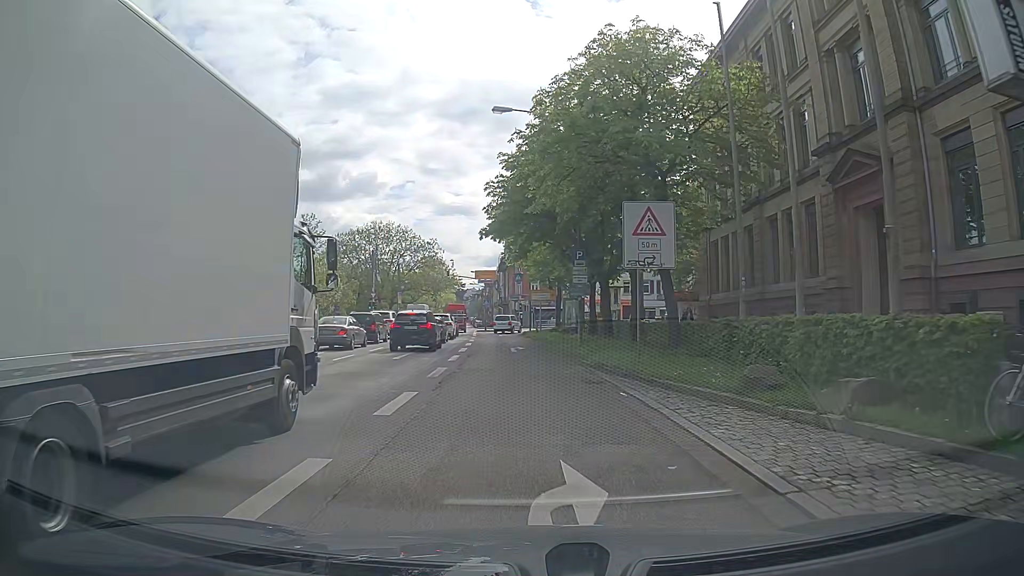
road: primary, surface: asphalt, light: Day
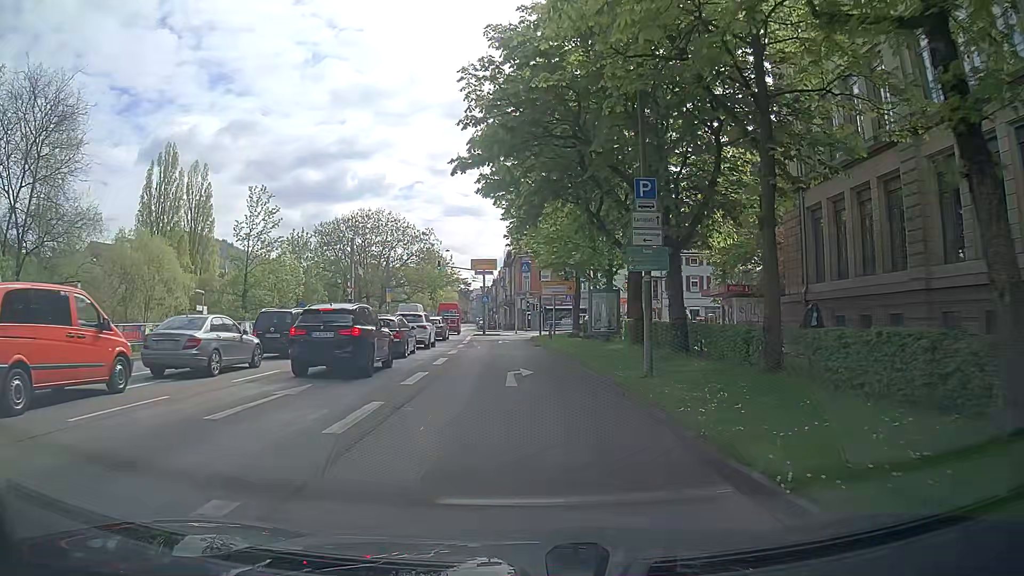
(-0.2, +13.8) m; -1°
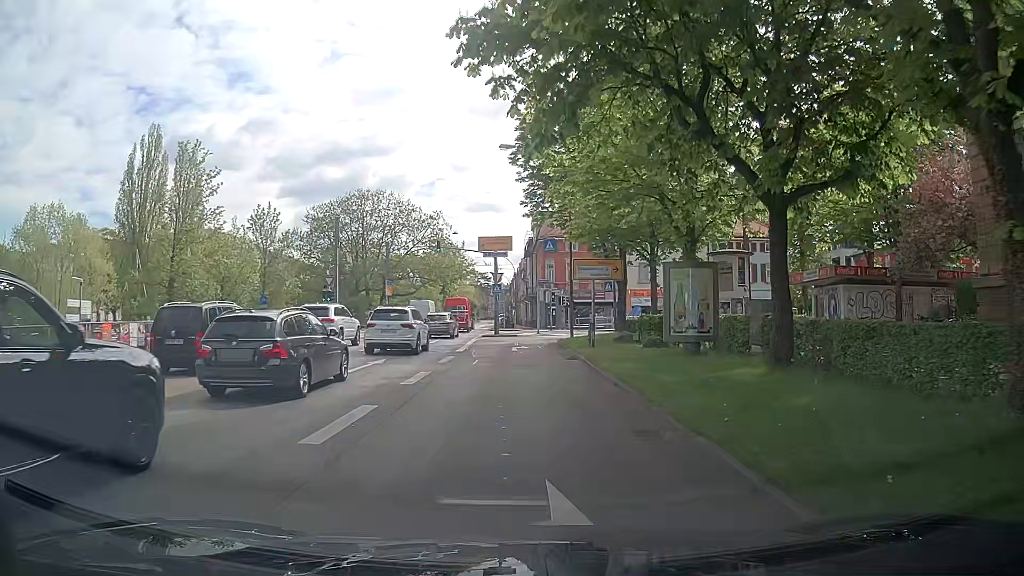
(-0.2, +13.1) m; -2°
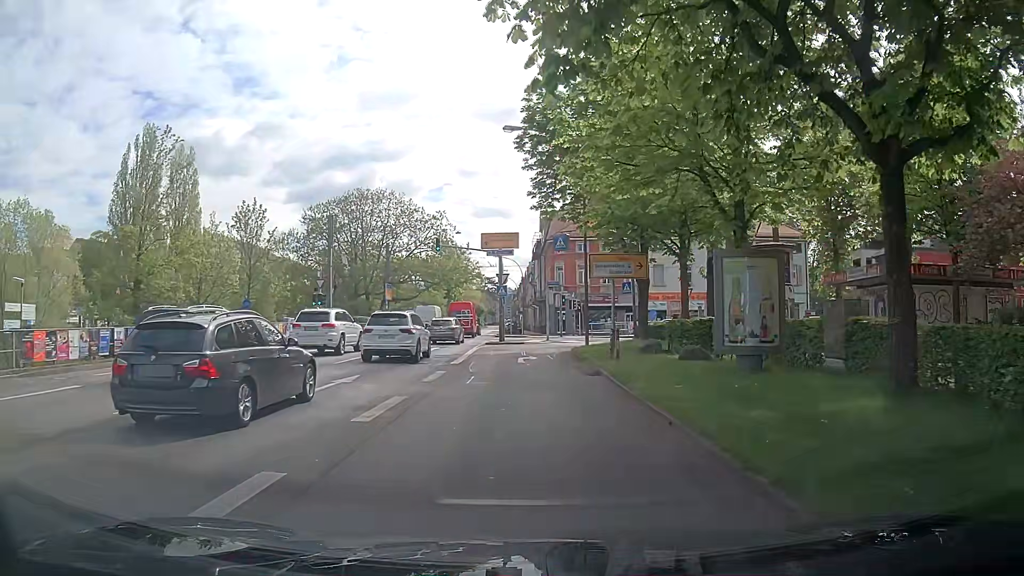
(0.0, +4.2) m; 0°
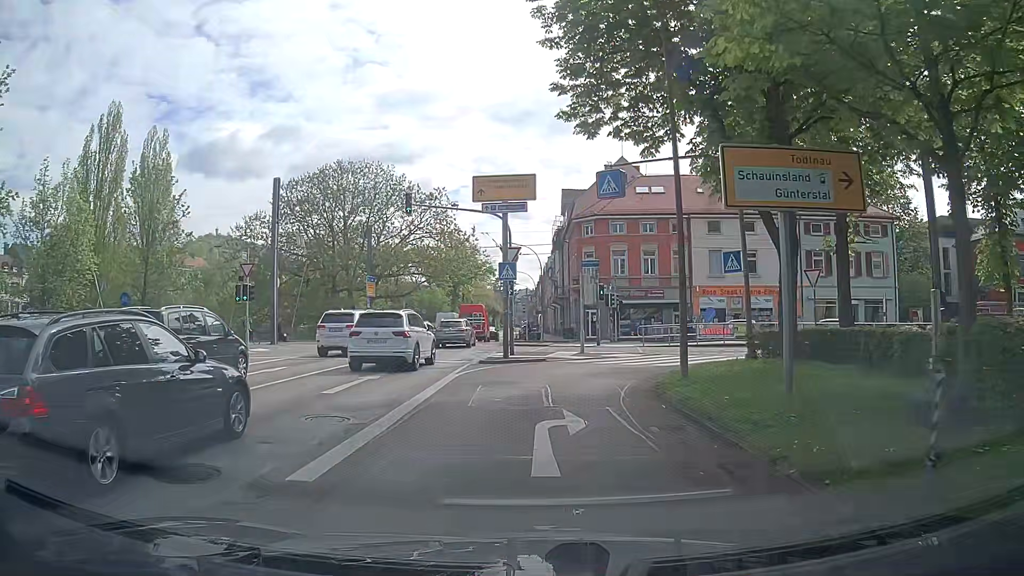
(-0.4, +15.3) m; -4°
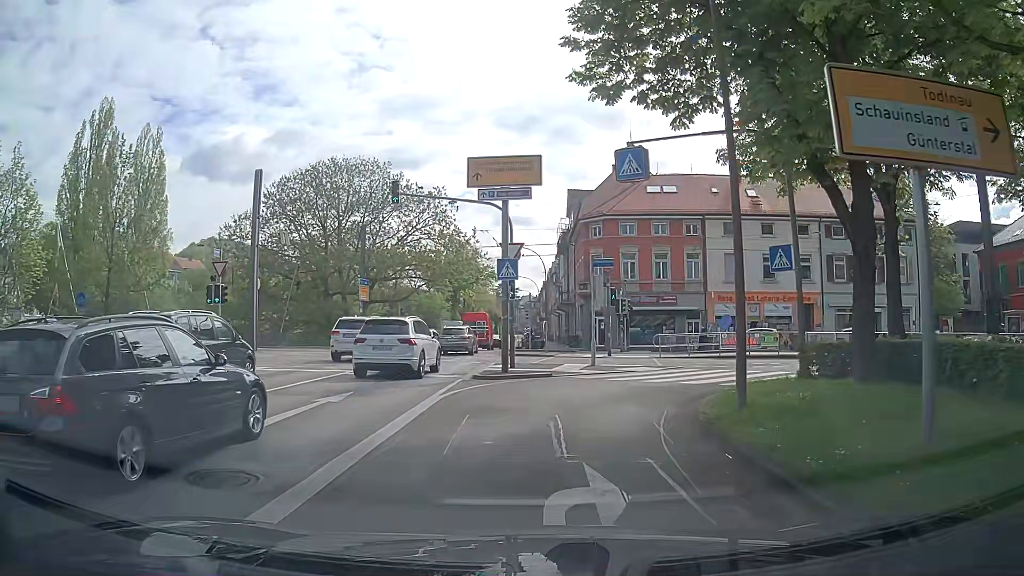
(+0.1, +3.5) m; 0°
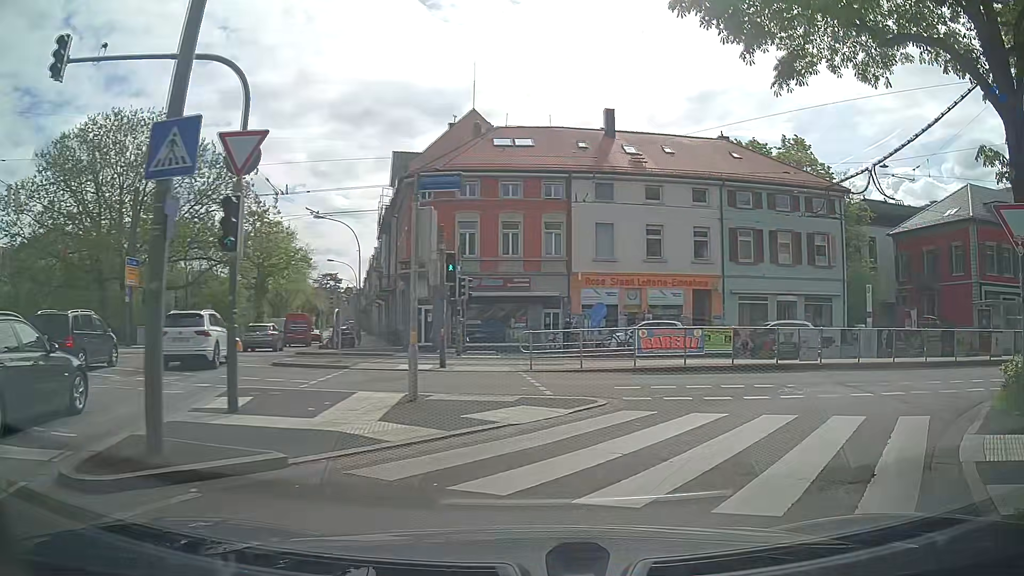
(+1.2, +12.4) m; +16°
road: secondary_link
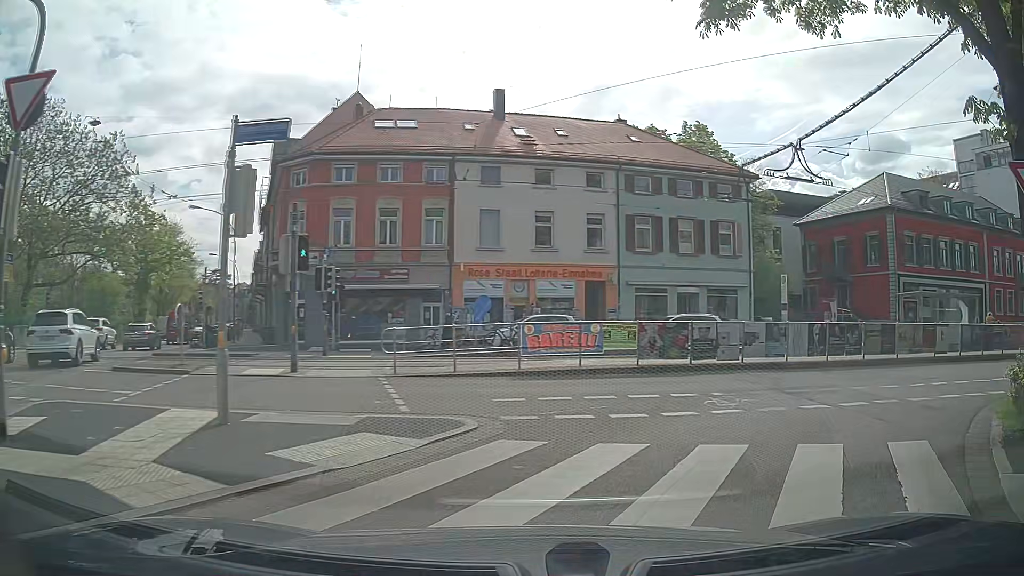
(+0.2, +2.9) m; +9°
(+3, +9) (+11, +15) (+21, +17) (+31, +20) (+40, +22) (+50, +25) (+60, +27) (+70, +30) (+79, +32) (+89, +34) m
